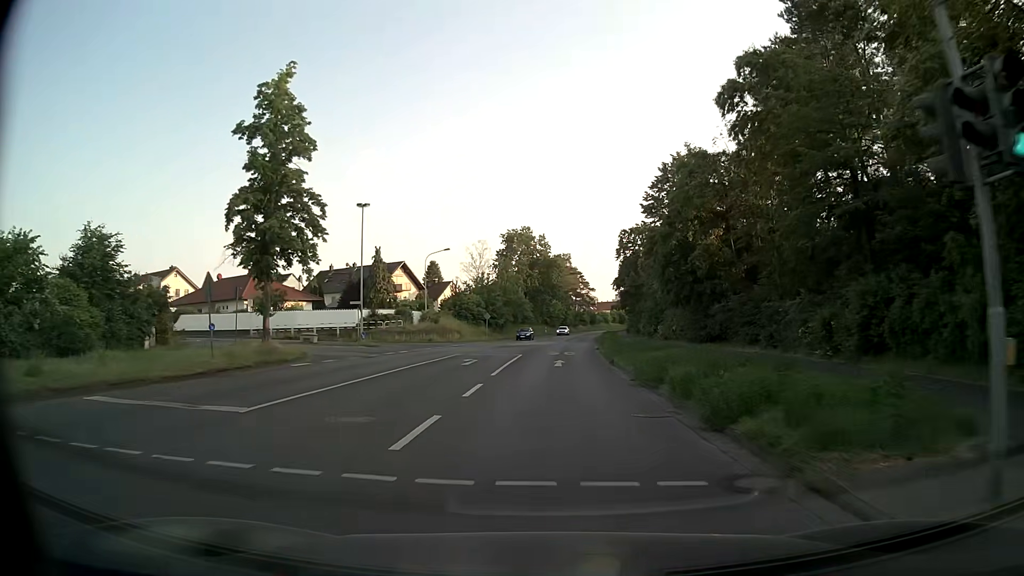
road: secondary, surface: asphalt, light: Day
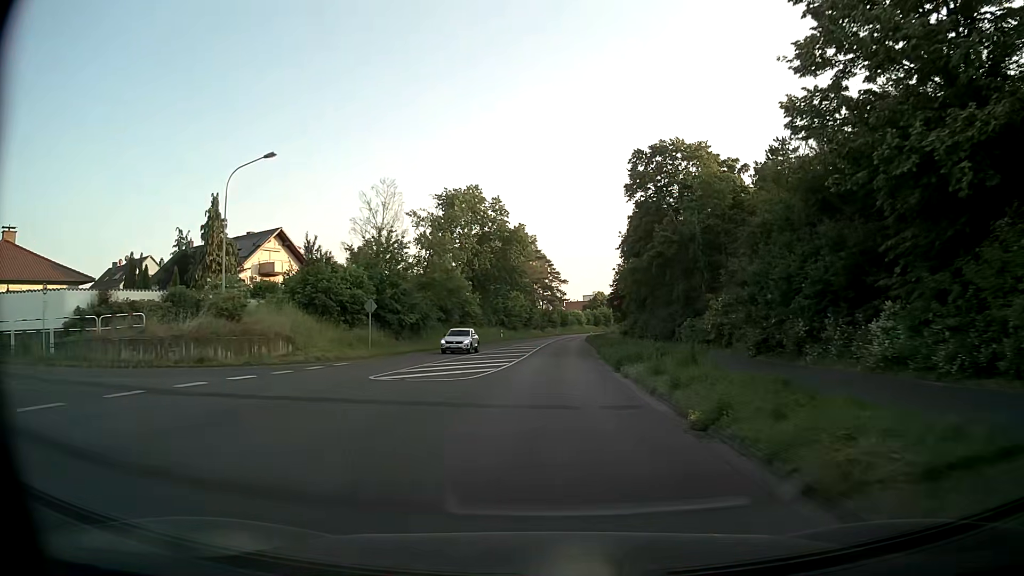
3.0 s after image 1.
(+1.0, +37.3) m; +3°
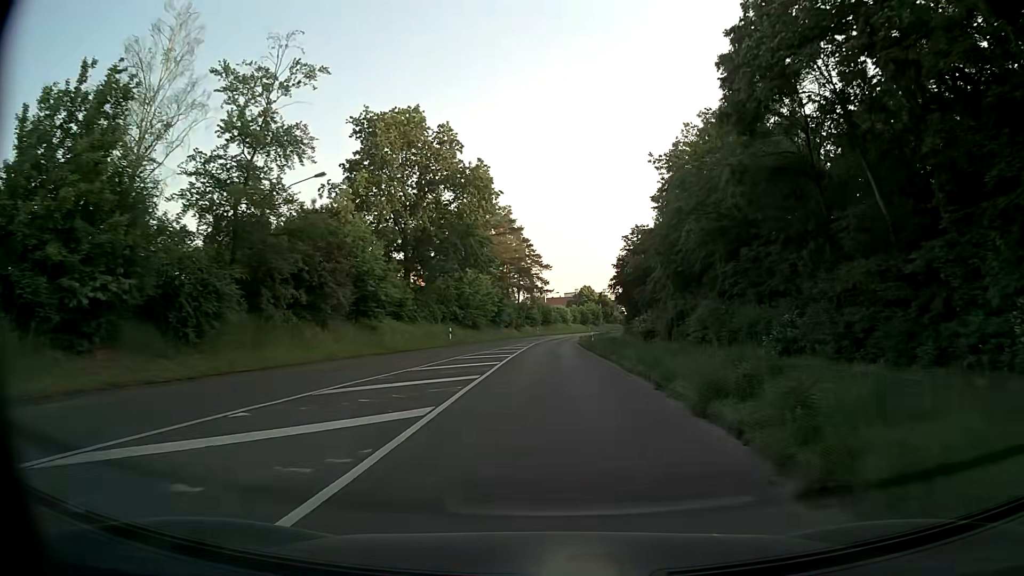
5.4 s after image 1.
(+0.5, +29.8) m; +2°
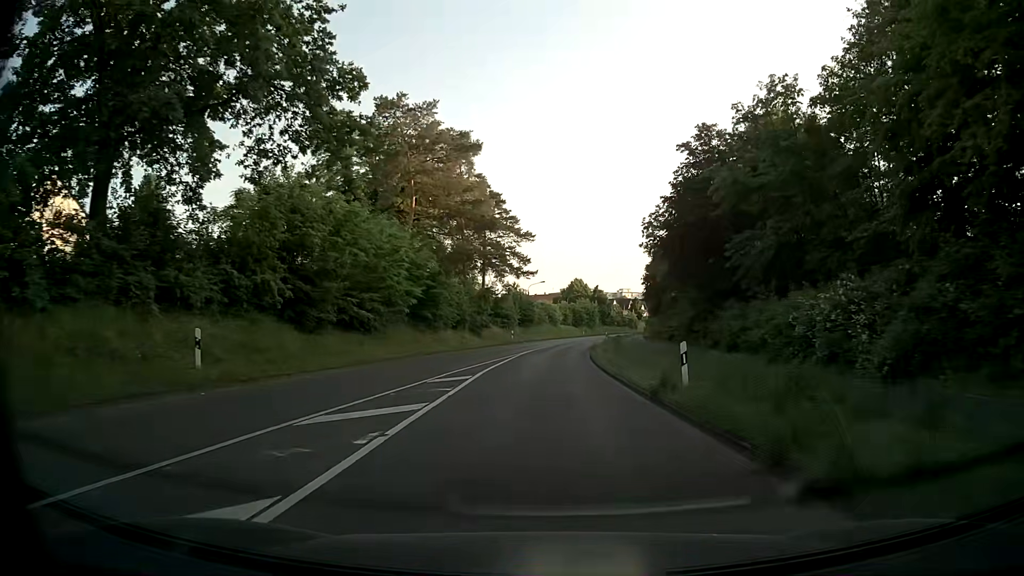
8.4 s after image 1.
(+0.5, +37.1) m; +2°
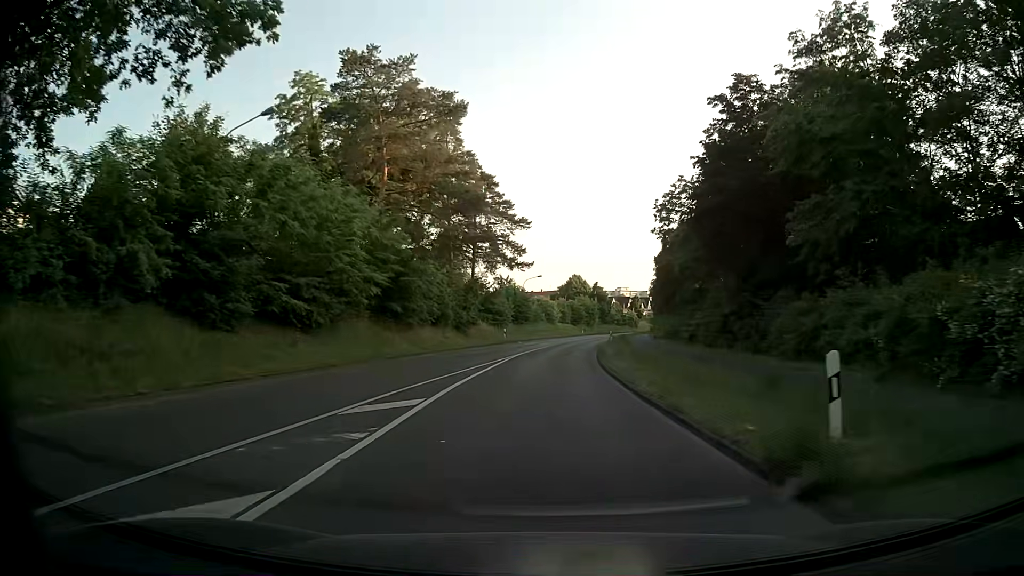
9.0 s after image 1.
(0.0, +7.4) m; 0°
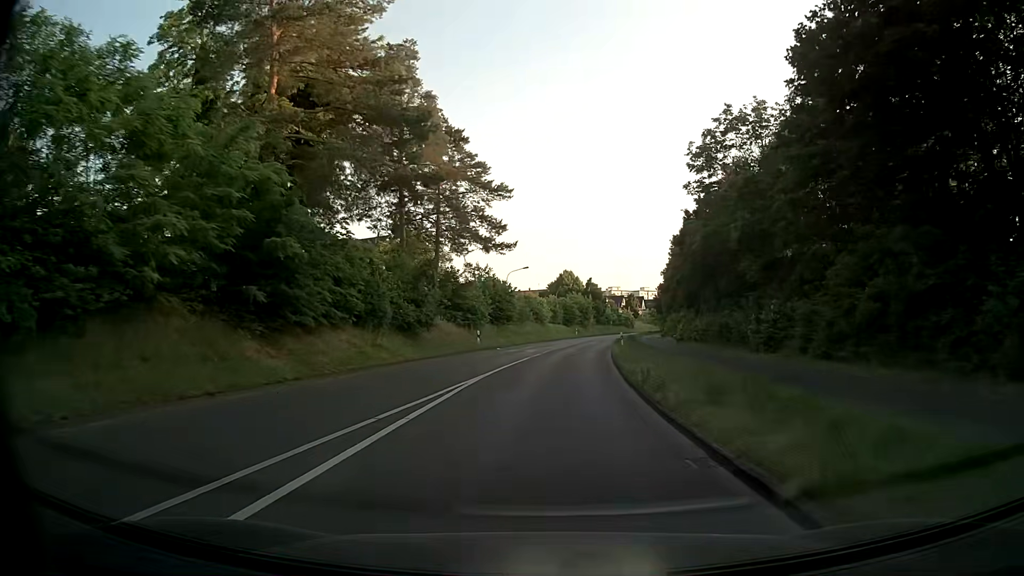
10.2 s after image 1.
(+0.1, +14.8) m; +1°
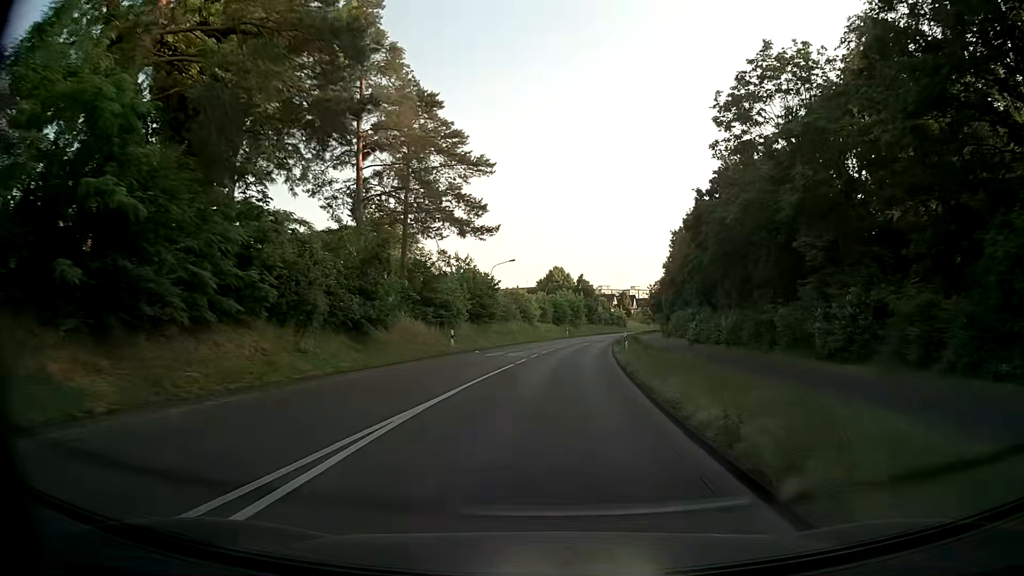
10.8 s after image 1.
(0.0, +7.3) m; 0°
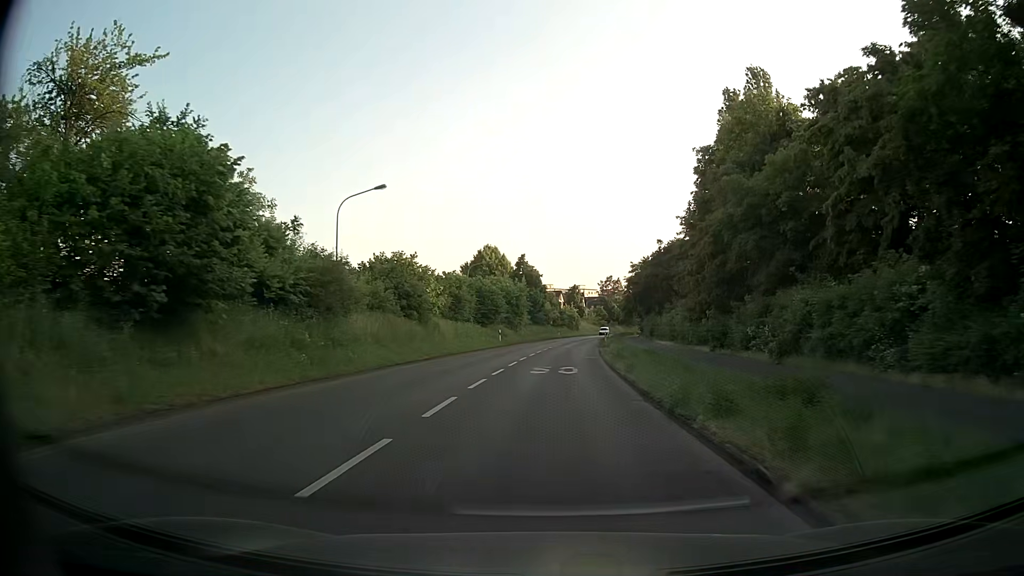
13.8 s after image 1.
(+1.9, +36.2) m; +5°
(0, +10) (0, +20) (+1, +30) (+1, +40) (+2, +50) (+3, +60) (+4, +70) (+5, +80) (+6, +90) (+8, +100) m
